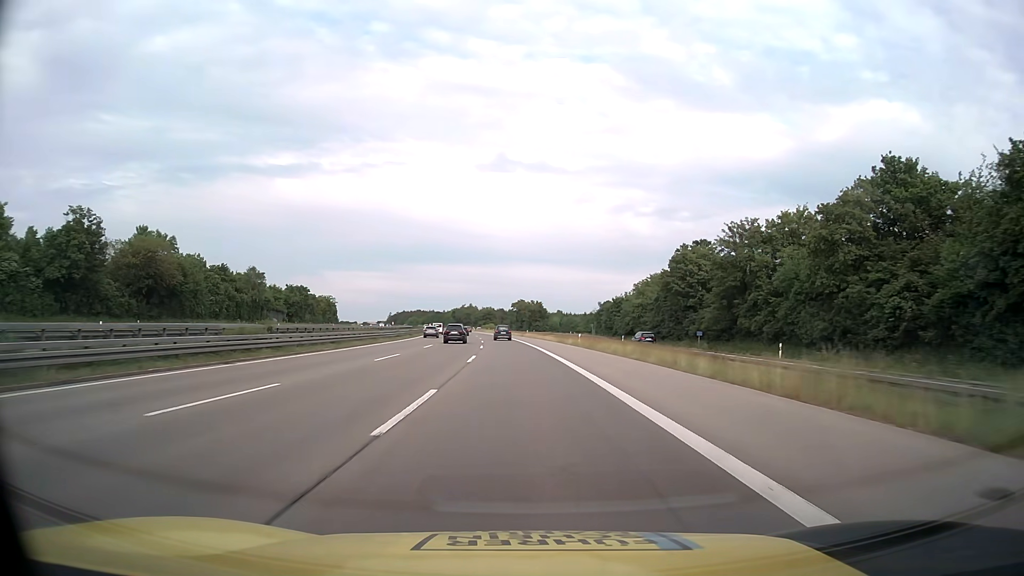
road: motorway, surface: asphalt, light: Day
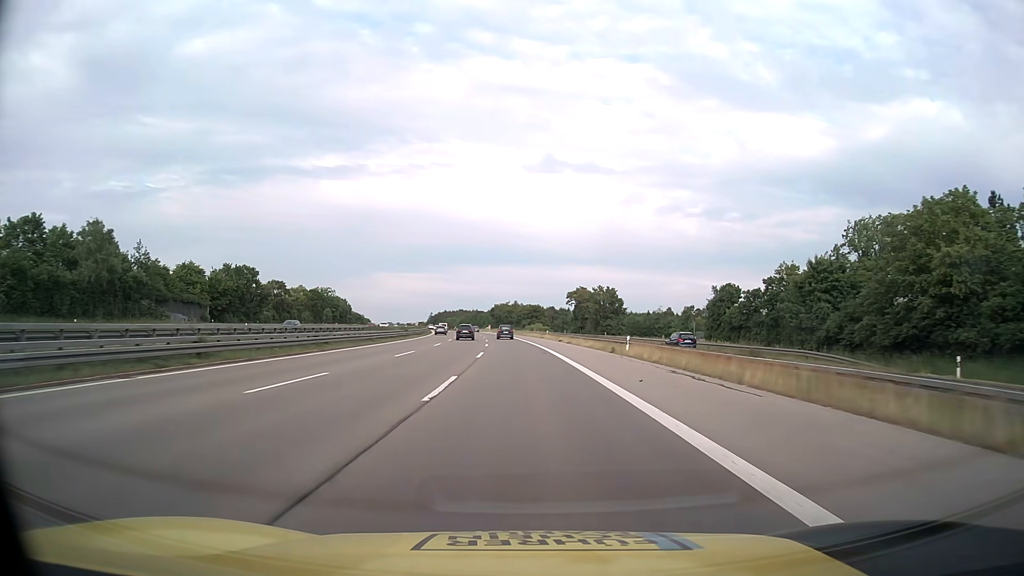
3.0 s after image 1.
(-2.8, +68.5) m; -5°
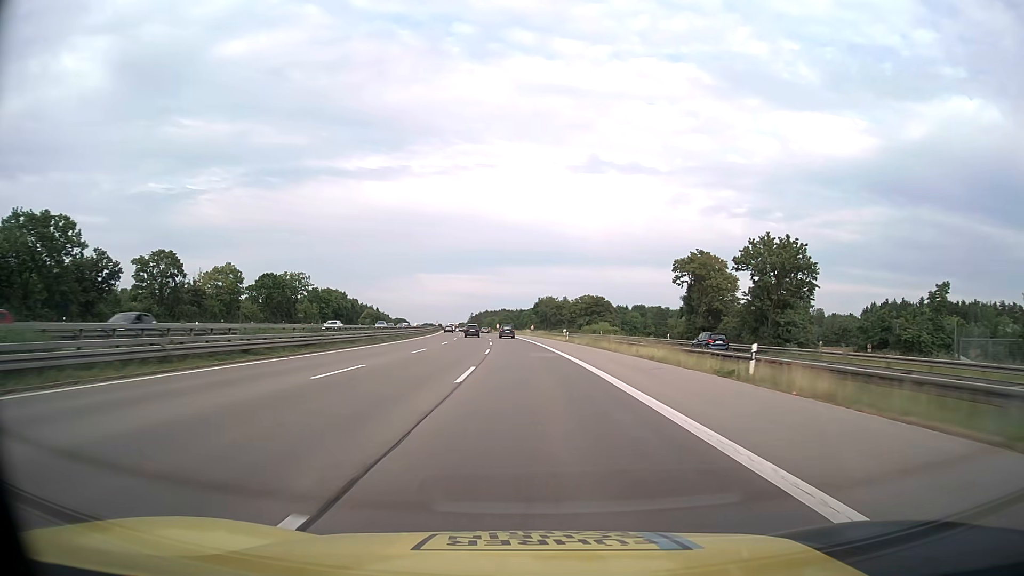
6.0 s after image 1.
(-2.1, +68.5) m; -4°
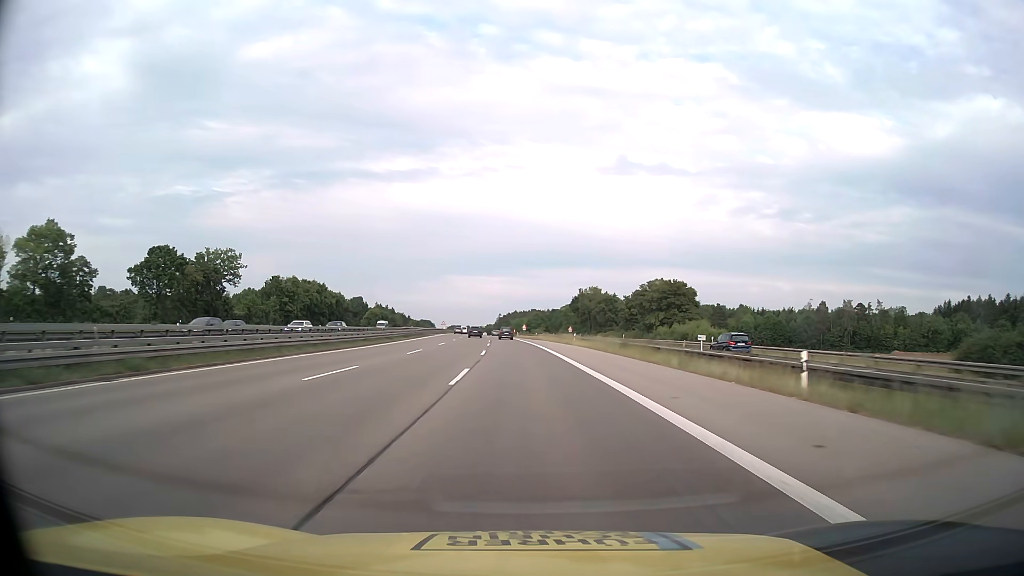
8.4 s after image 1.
(-1.3, +54.8) m; -3°
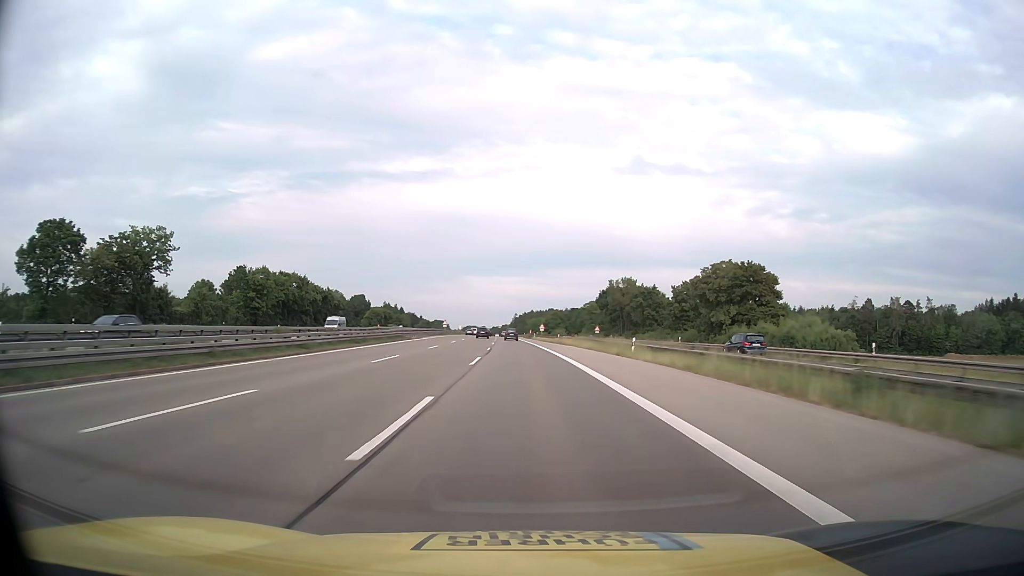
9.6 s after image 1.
(-0.3, +27.4) m; -1°
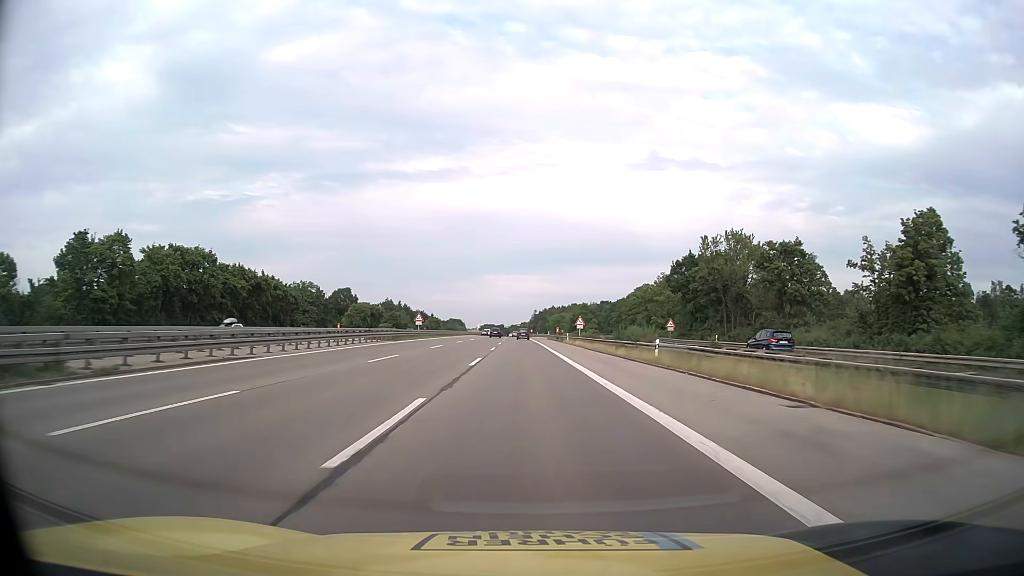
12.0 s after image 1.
(-1.0, +54.8) m; -2°
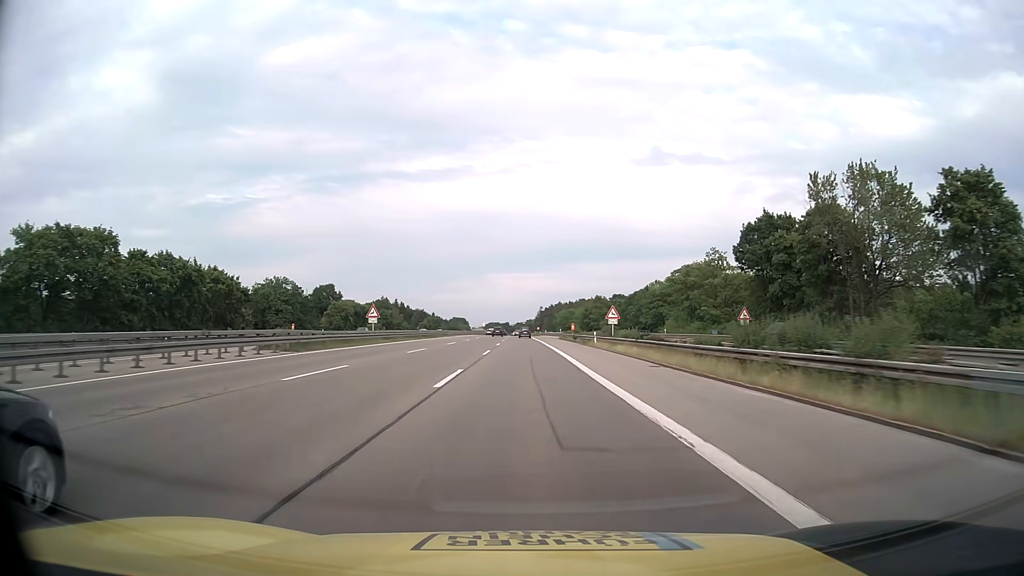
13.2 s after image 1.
(-0.1, +27.4) m; -1°
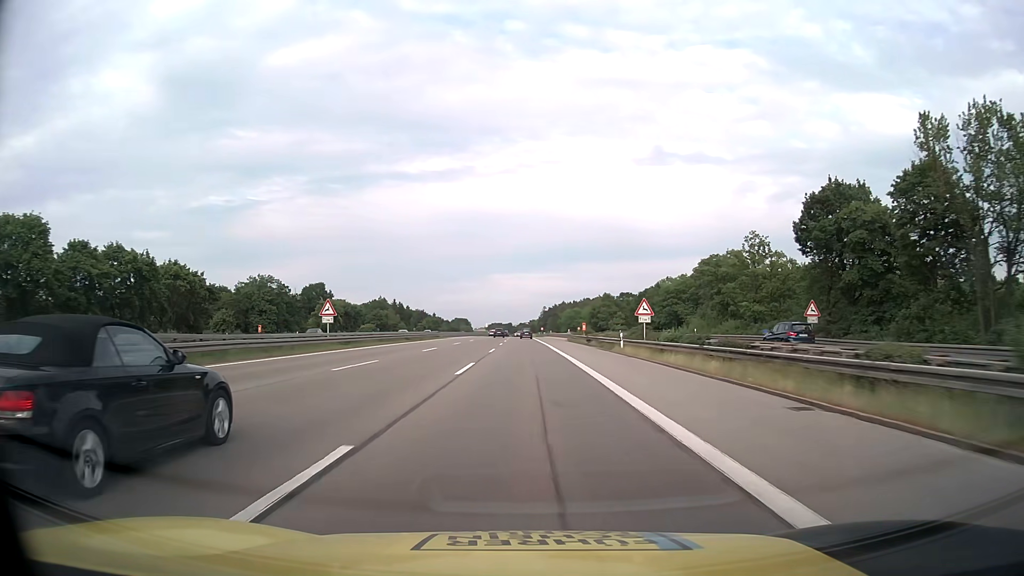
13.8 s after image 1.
(0.0, +13.7) m; 0°
(0, +10) (0, +20) (0, +30) (0, +40) (0, +50) (0, +60) (0, +70) (0, +80) (0, +90) (-1, +100) m
